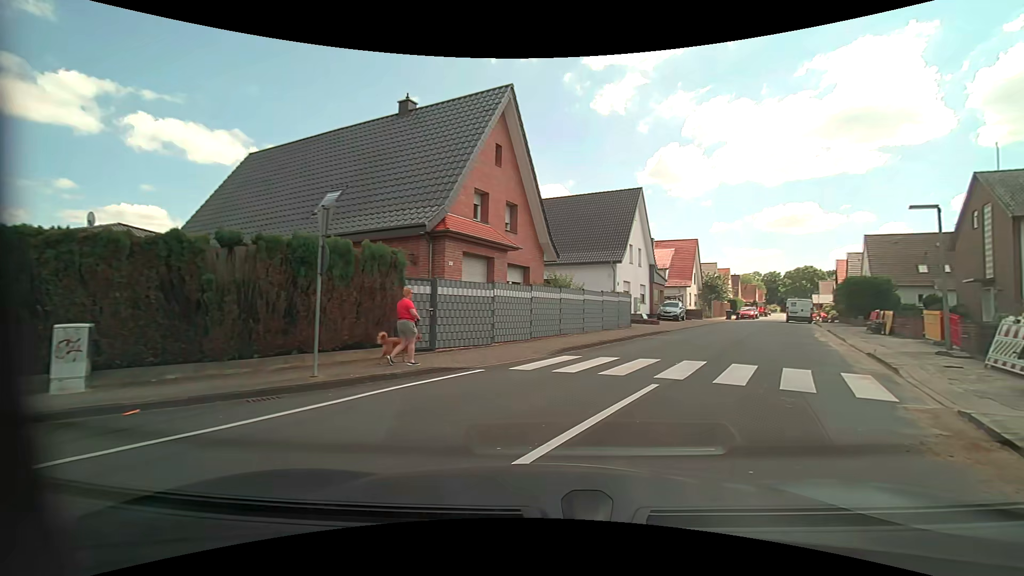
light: Day
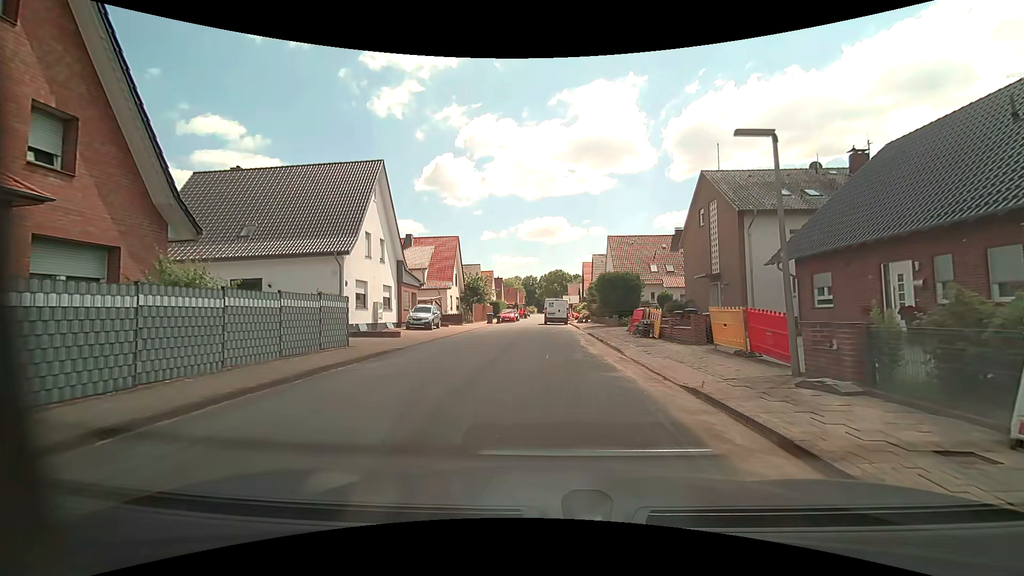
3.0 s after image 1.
(+3.0, +8.9) m; +26°
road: residential
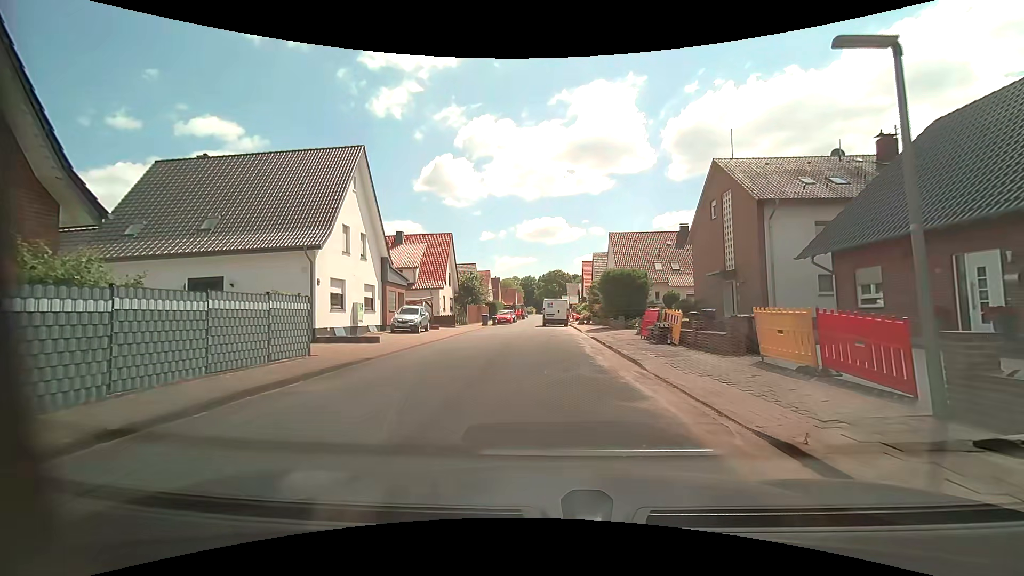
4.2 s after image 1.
(0.0, +3.0) m; 0°
